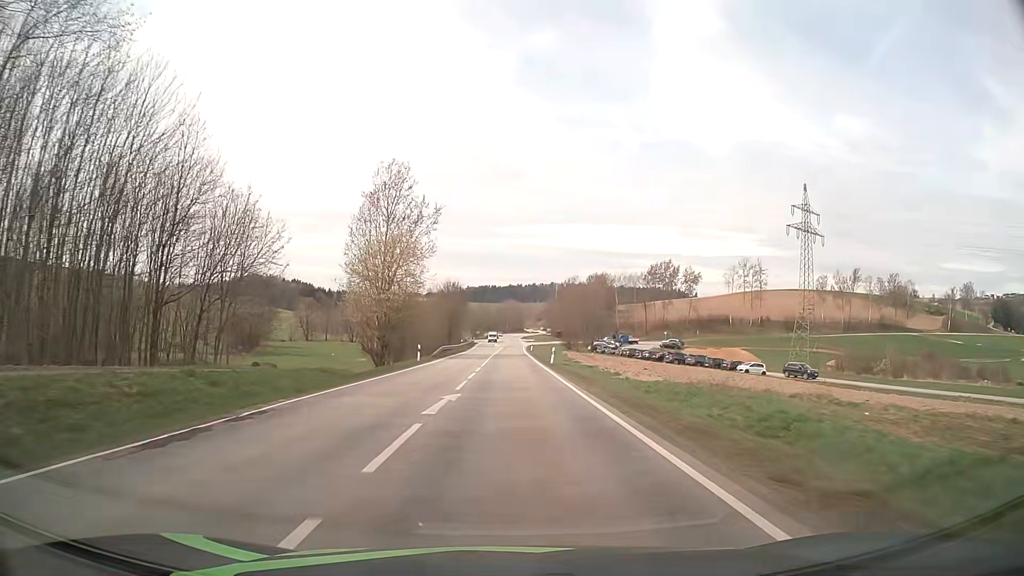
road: secondary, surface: asphalt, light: Day
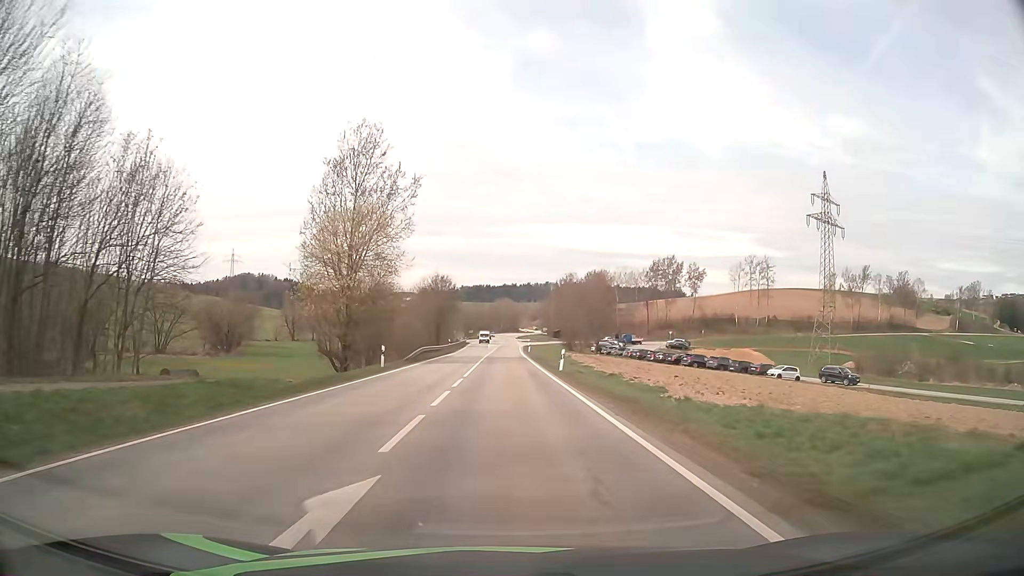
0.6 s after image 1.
(+0.1, +10.7) m; +1°
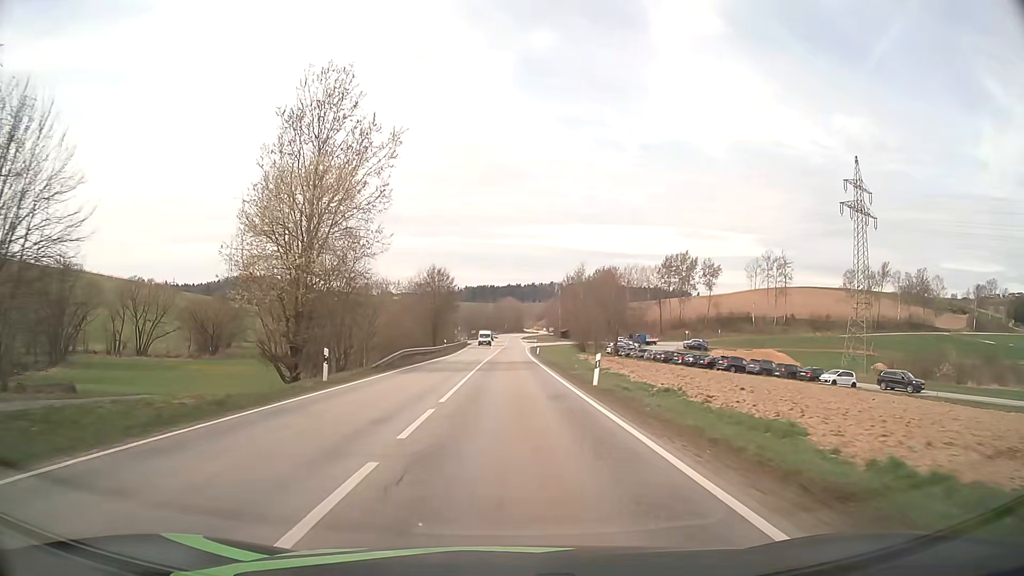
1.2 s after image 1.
(0.0, +10.8) m; 0°
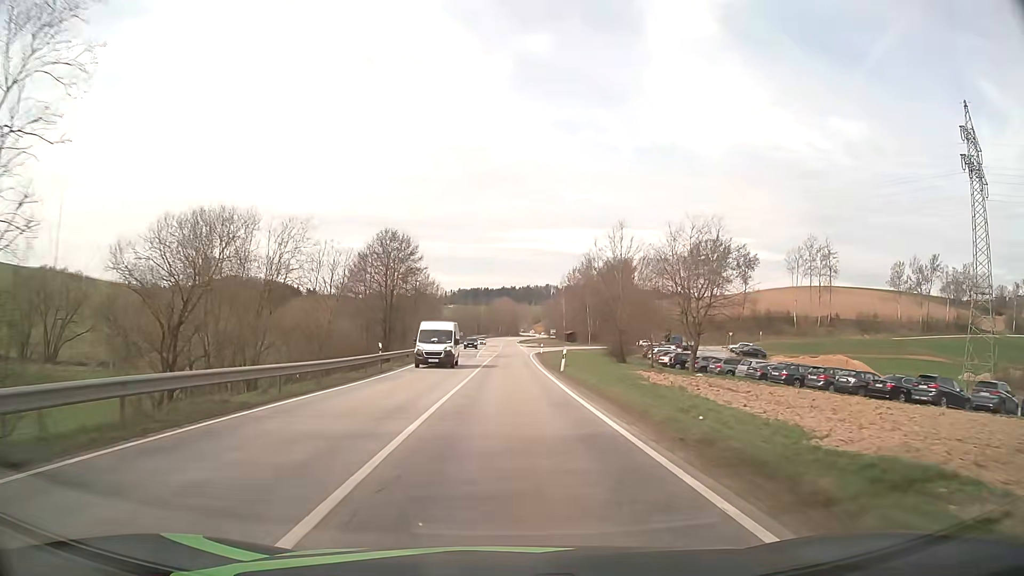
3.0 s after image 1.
(+0.1, +32.7) m; 0°
(0, +10) (0, +20) (0, +30) (0, +40) (0, +50) (0, +60) (0, +70) (0, +80) (0, +90) (0, +100) m
